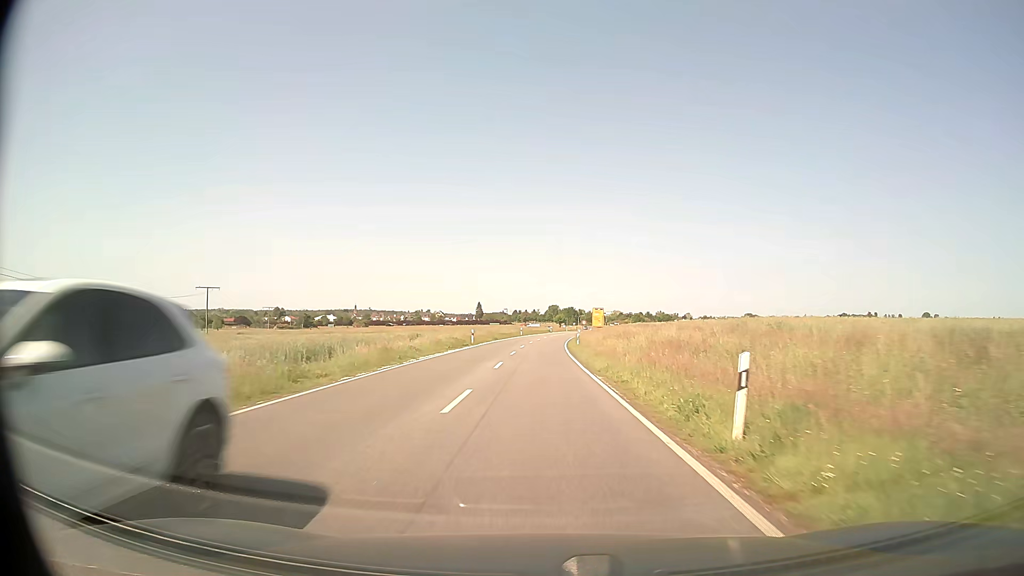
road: secondary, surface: asphalt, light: Day
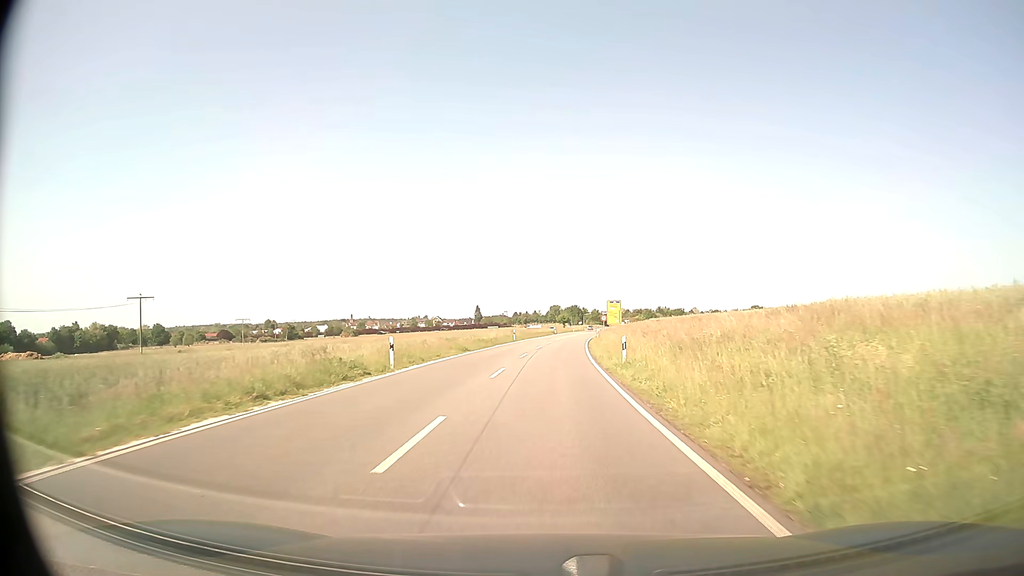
(-0.1, +28.5) m; 0°
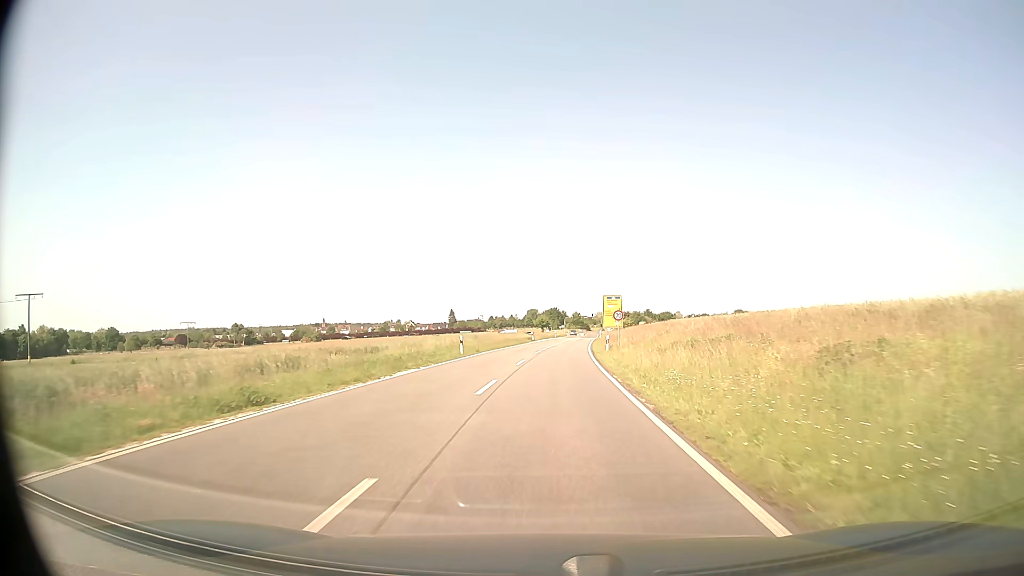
(+0.3, +28.3) m; +2°
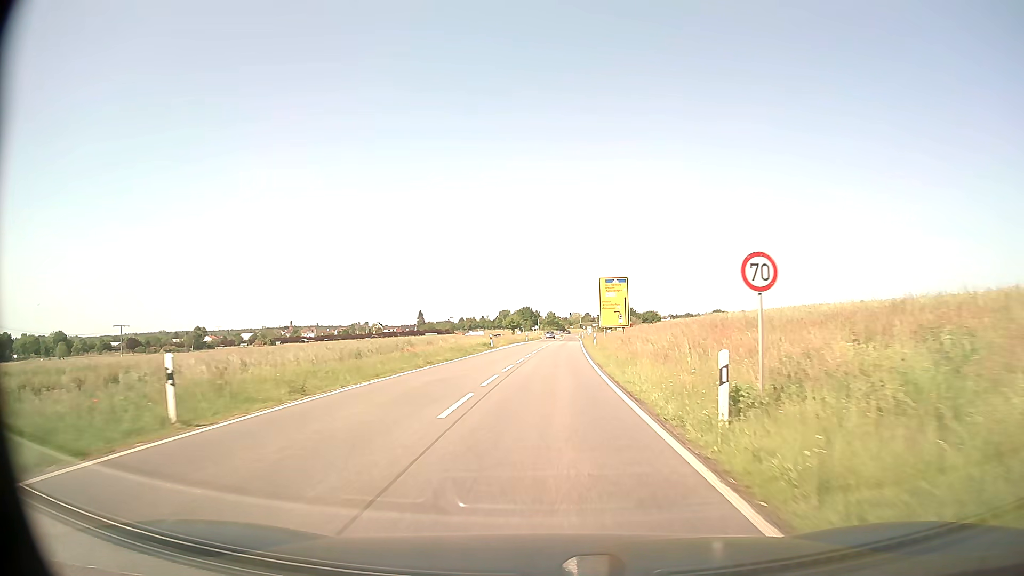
(+0.5, +28.2) m; +2°
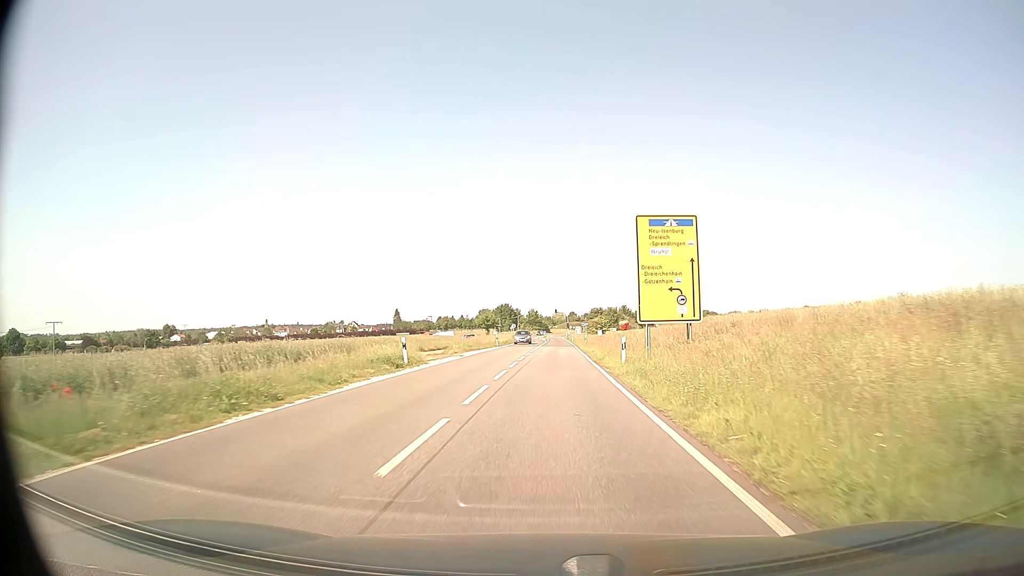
(+0.4, +28.3) m; +2°
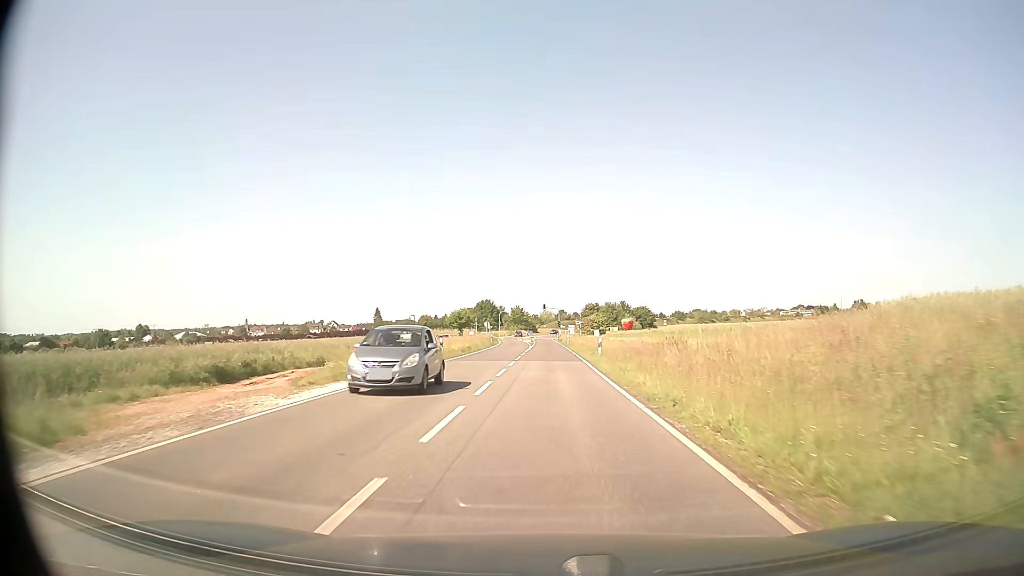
(+0.3, +28.3) m; +1°
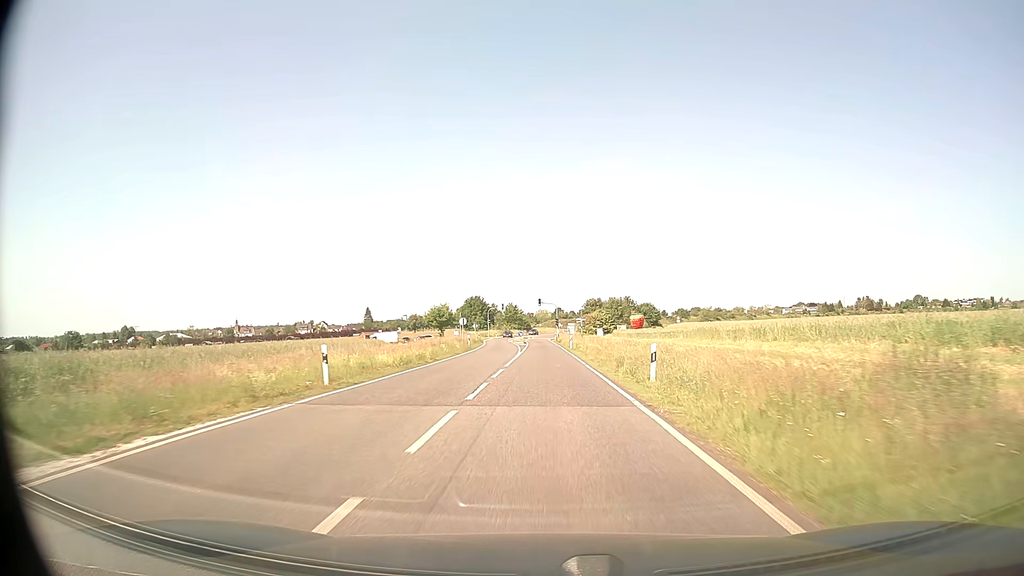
(0.0, +18.9) m; 0°
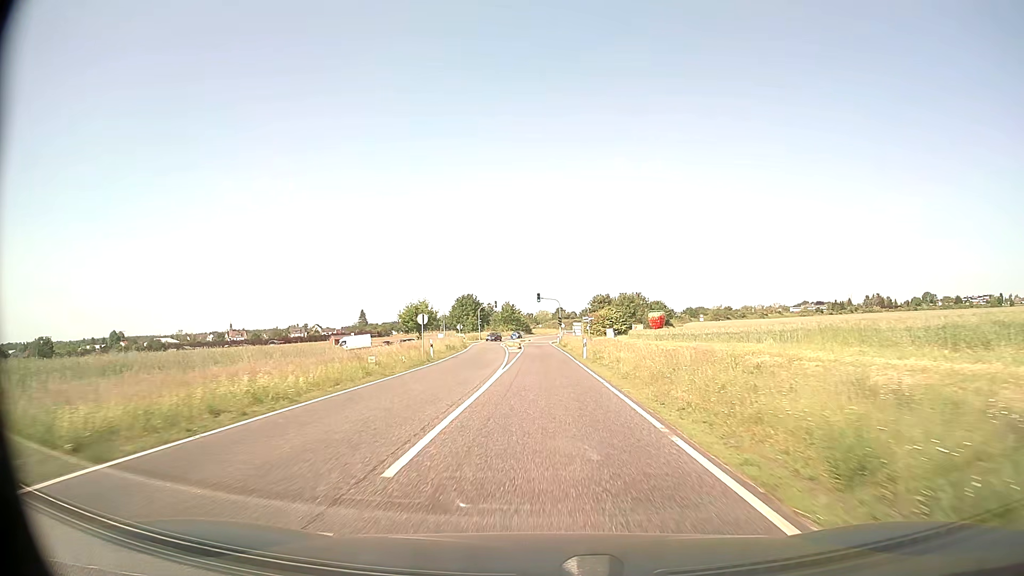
(0.0, +18.9) m; 0°
(0, +10) (0, +20) (0, +30) (0, +40) (0, +50) (-1, +60) (-1, +70) (-1, +80) (-1, +90) (-1, +100) m
